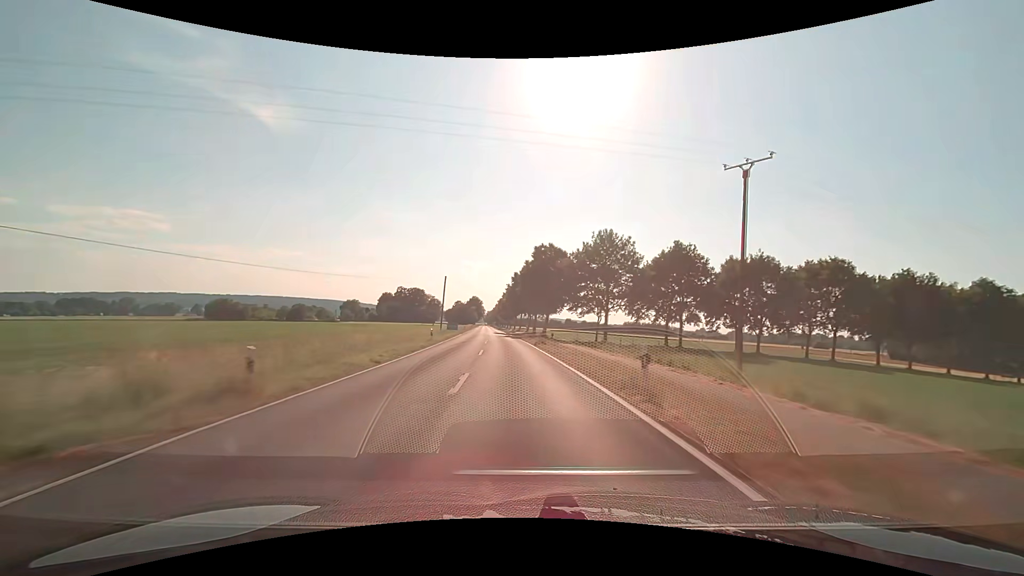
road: secondary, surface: asphalt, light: Day
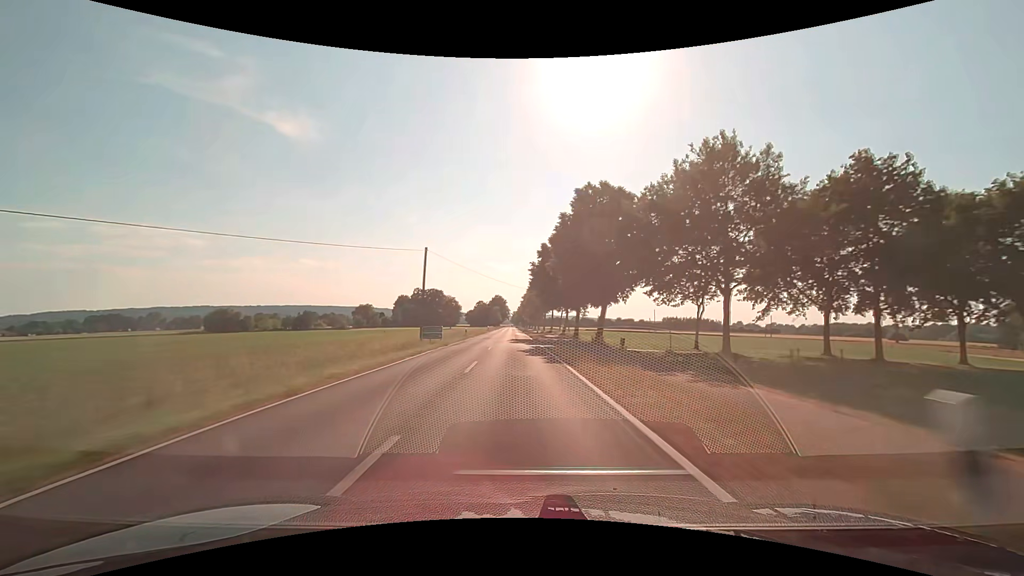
(-1.2, +31.7) m; -4°
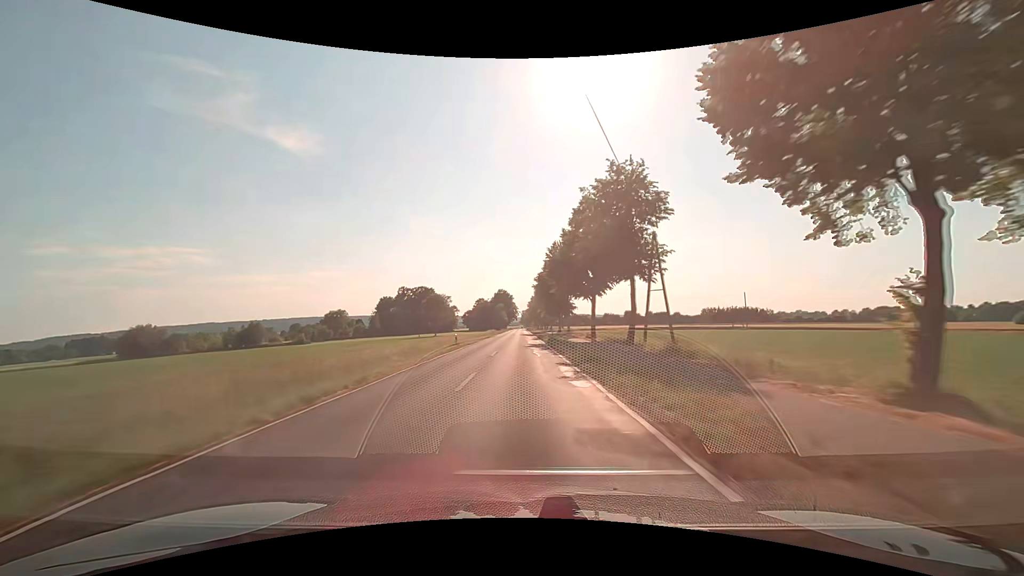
(-1.5, +63.4) m; -2°
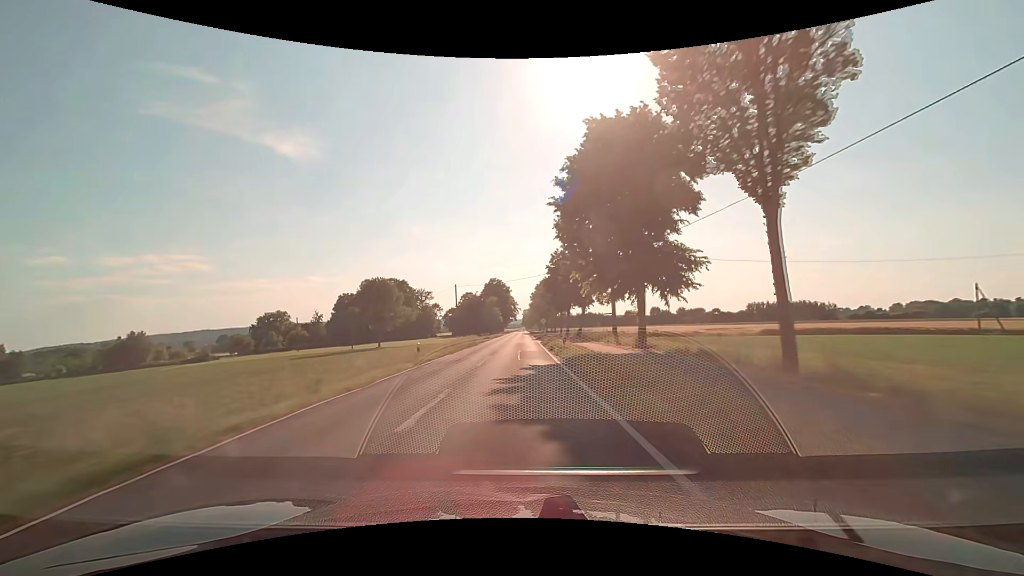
(+0.3, +63.3) m; 0°
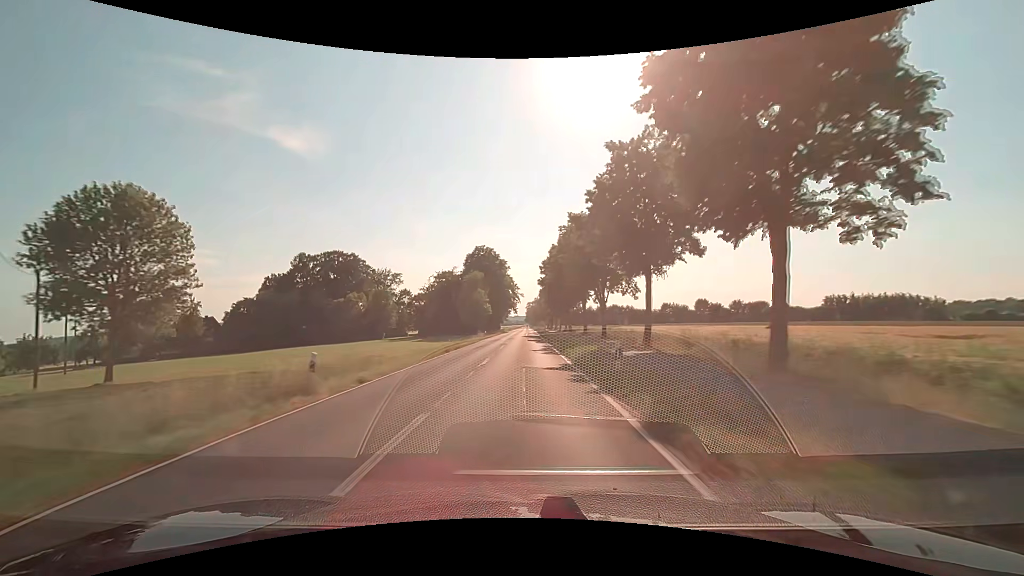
(+0.2, +63.2) m; 0°
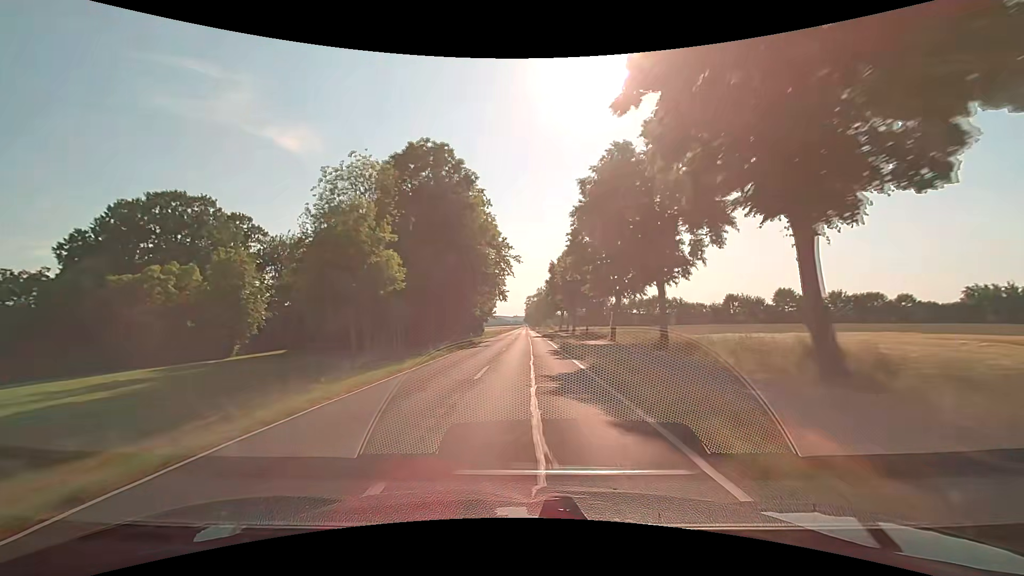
(-0.3, +63.3) m; 0°
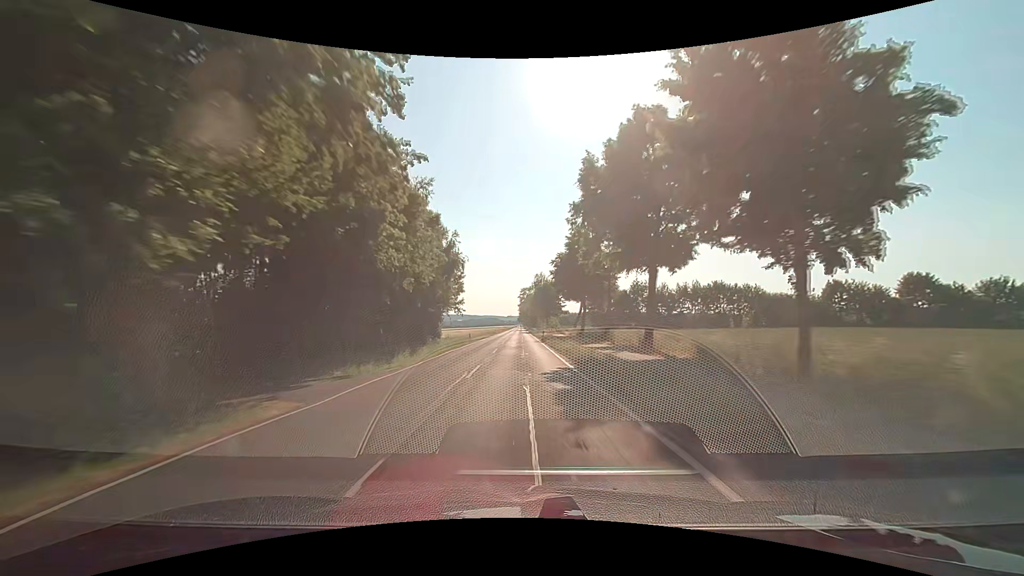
(+0.3, +47.4) m; +1°
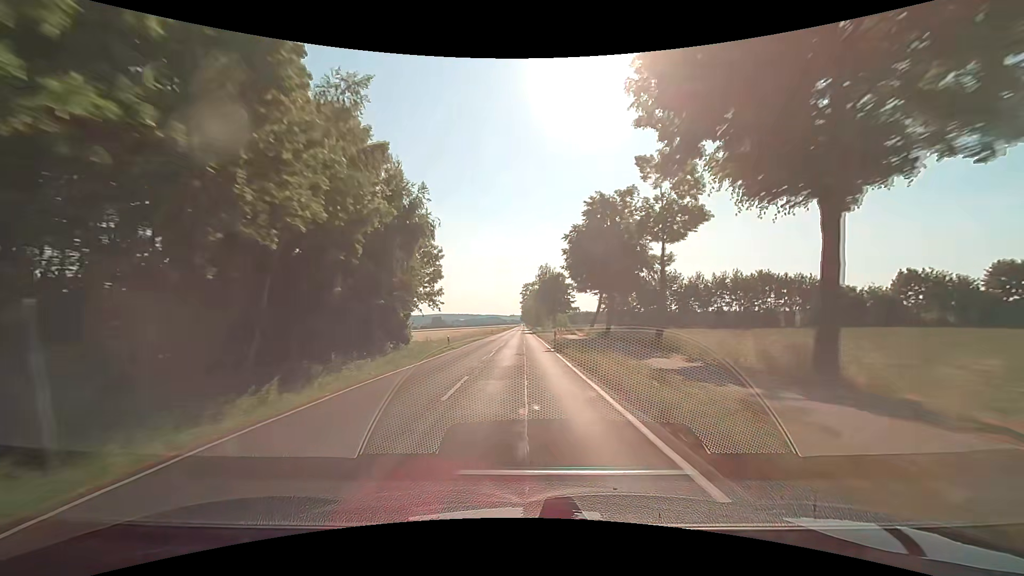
(0.0, +15.8) m; 0°
(0, +10) (0, +20) (0, +30) (0, +40) (0, +50) (0, +60) (-1, +70) (-1, +80) (-1, +90) (-1, +100) m
